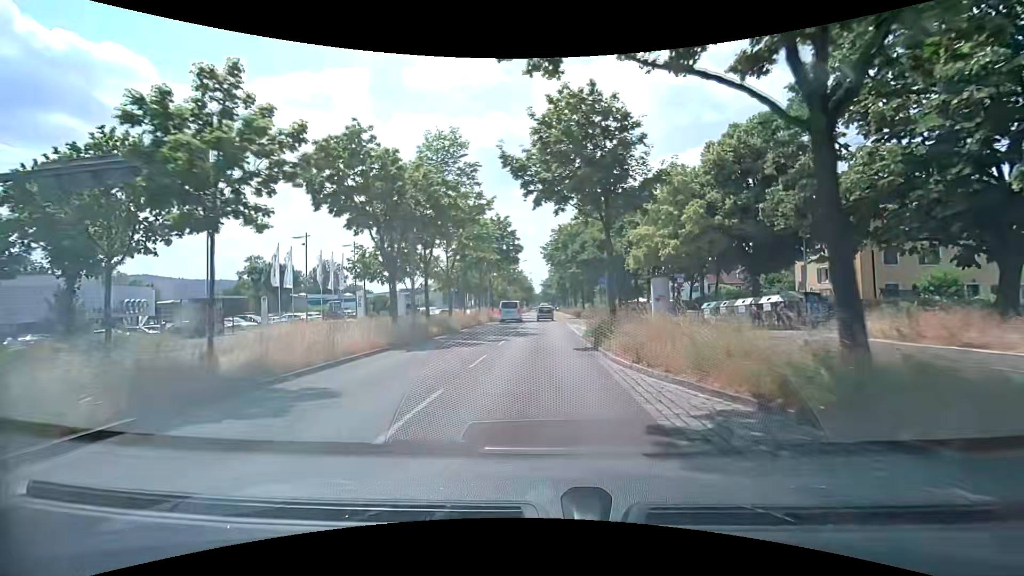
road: primary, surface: asphalt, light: Day
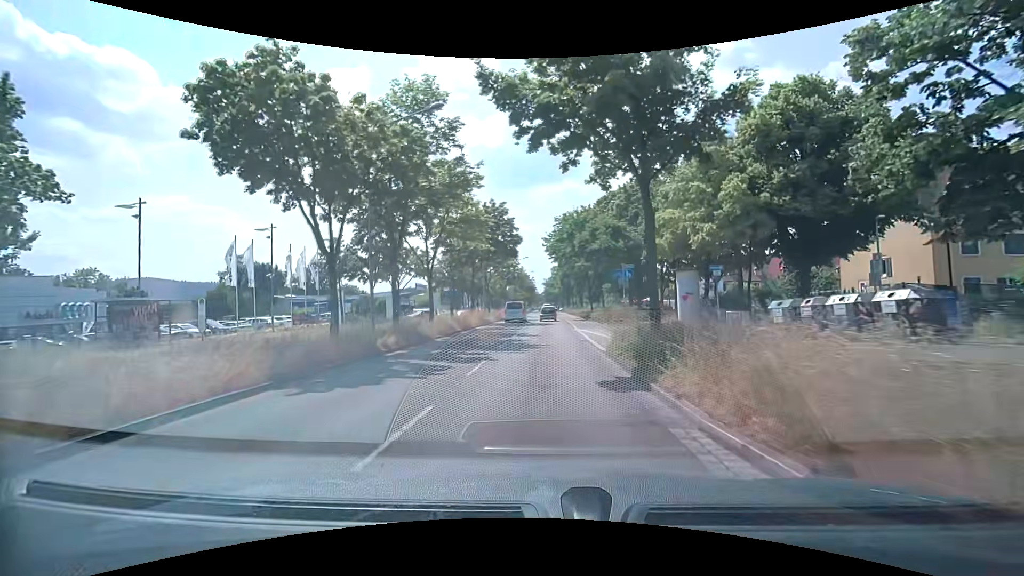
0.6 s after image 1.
(0.0, +7.1) m; -1°
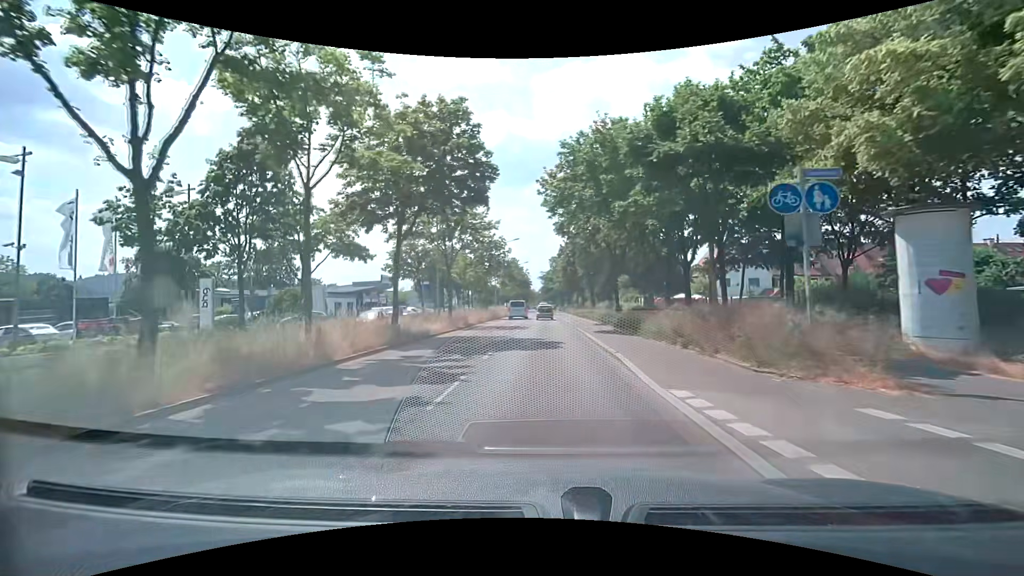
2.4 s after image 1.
(+0.2, +21.5) m; 0°
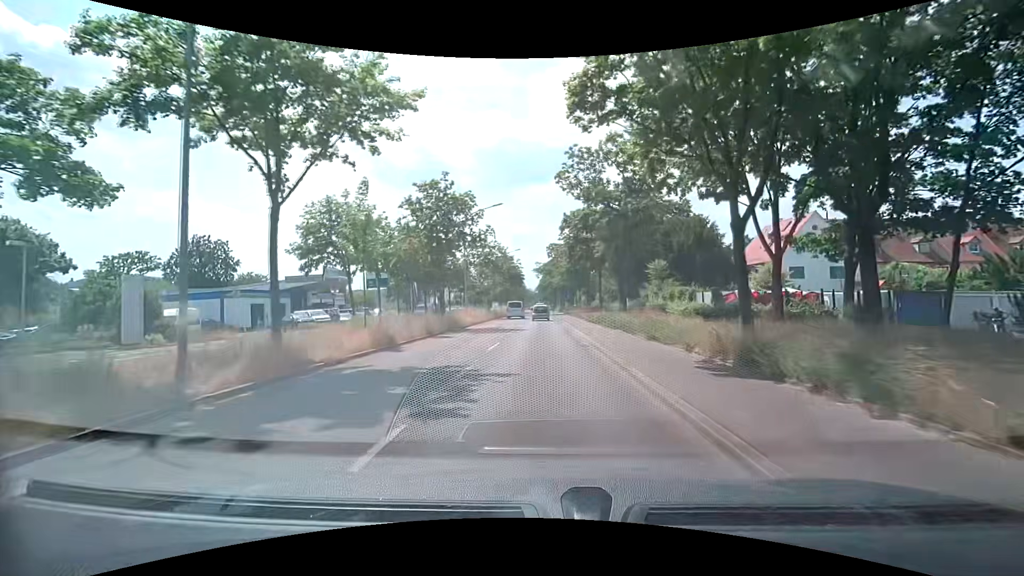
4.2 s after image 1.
(+0.1, +21.8) m; 0°
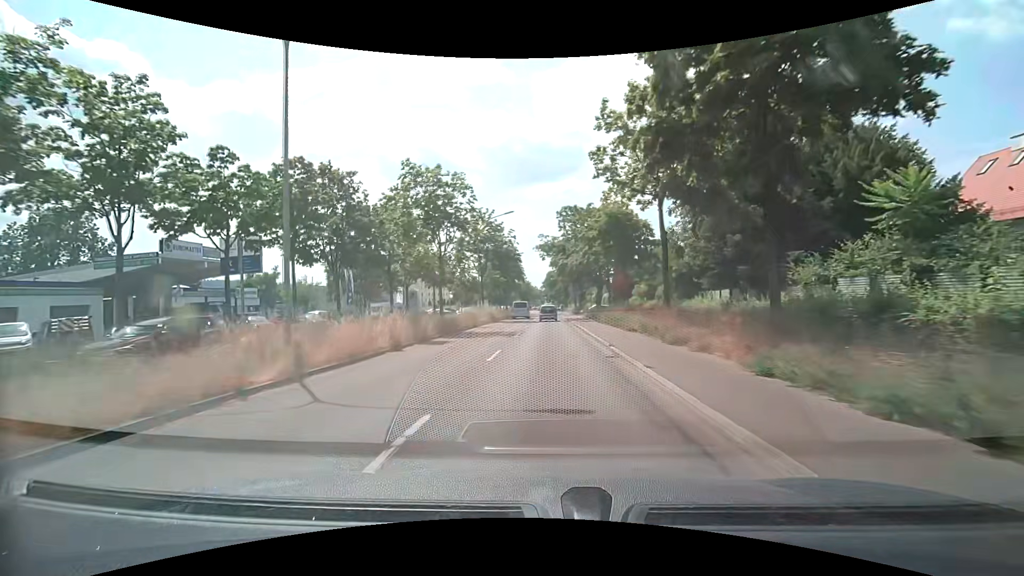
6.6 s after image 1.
(-0.2, +29.7) m; 0°
(0, +10) (0, +20) (0, +30) (0, +40) (0, +50) (0, +60) (0, +70) (0, +80) (+1, +90) (+1, +100) m
